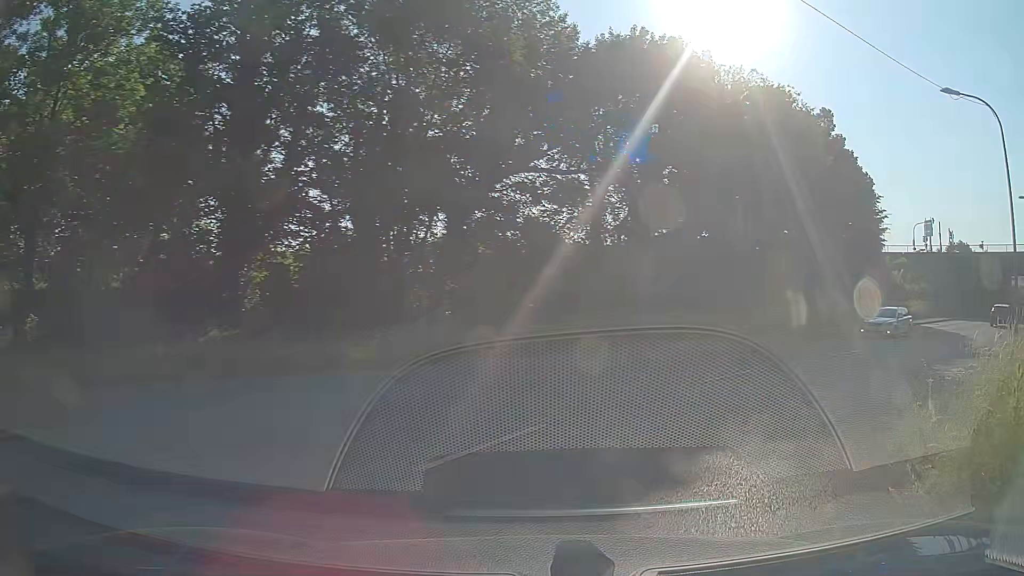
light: Day
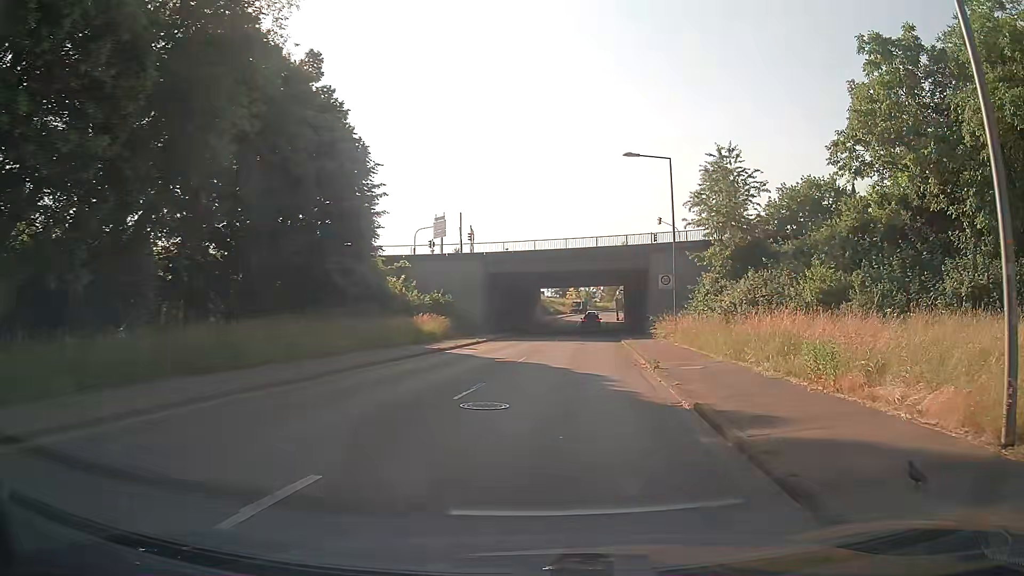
(+8.4, +17.2) m; +46°
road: tertiary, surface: asphalt
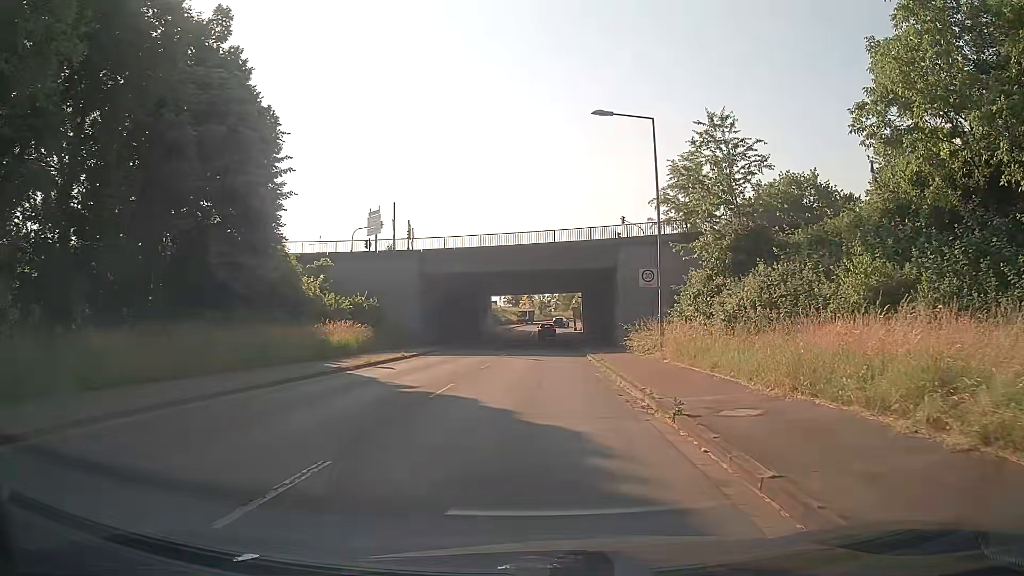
(+0.2, +8.2) m; +4°
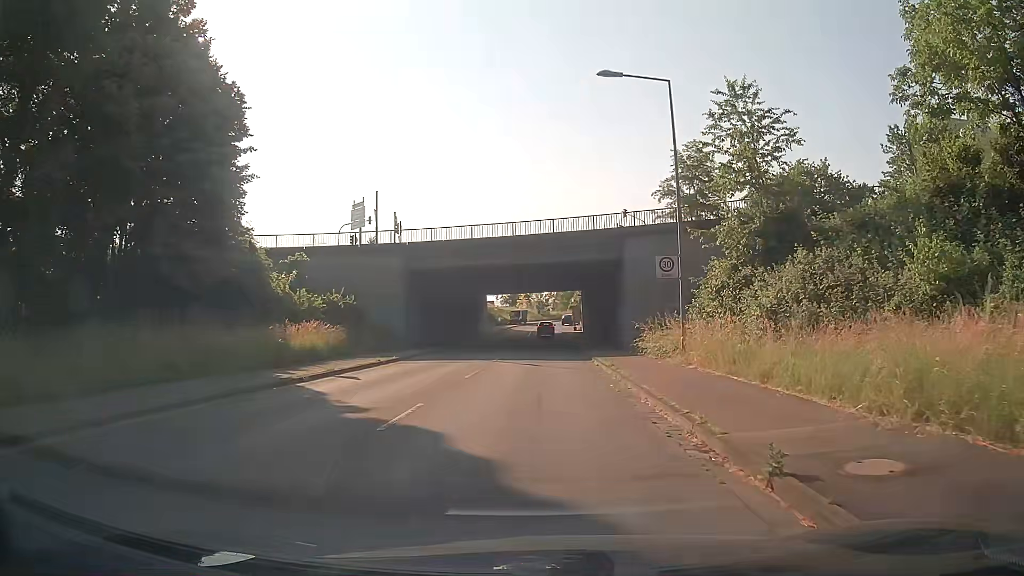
(-0.1, +4.2) m; -1°
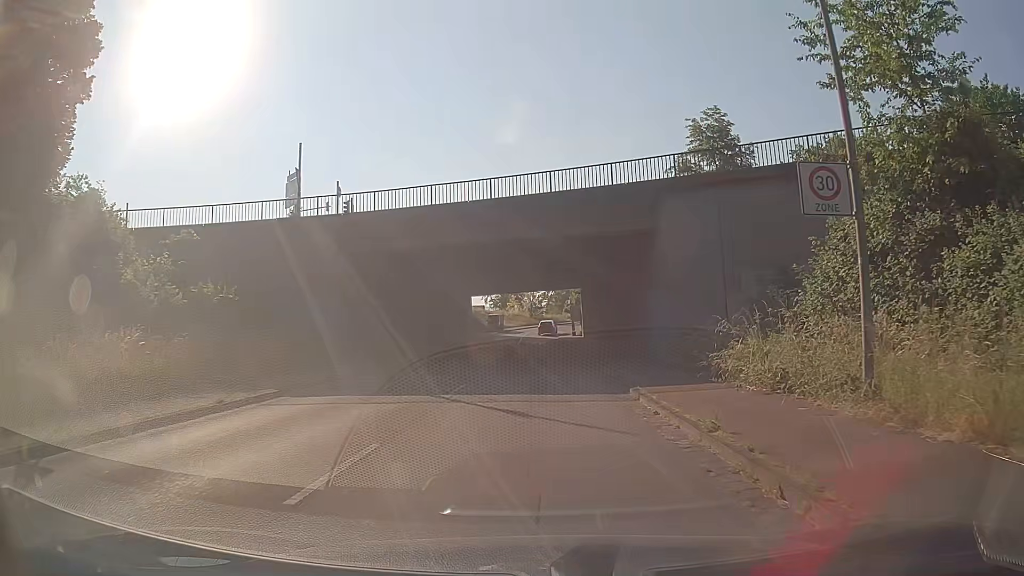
(+0.2, +12.6) m; +1°
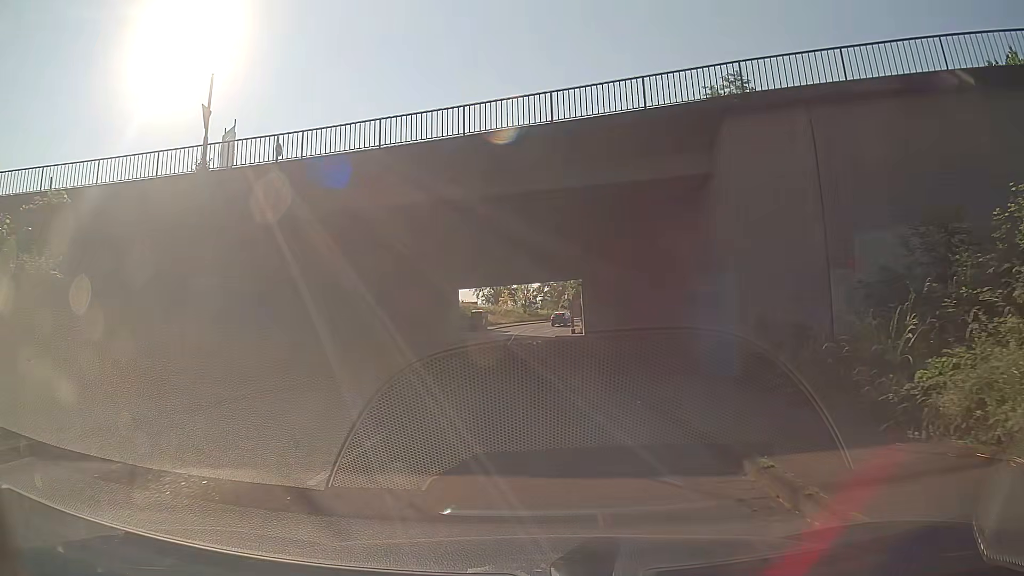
(0.0, +8.5) m; +1°
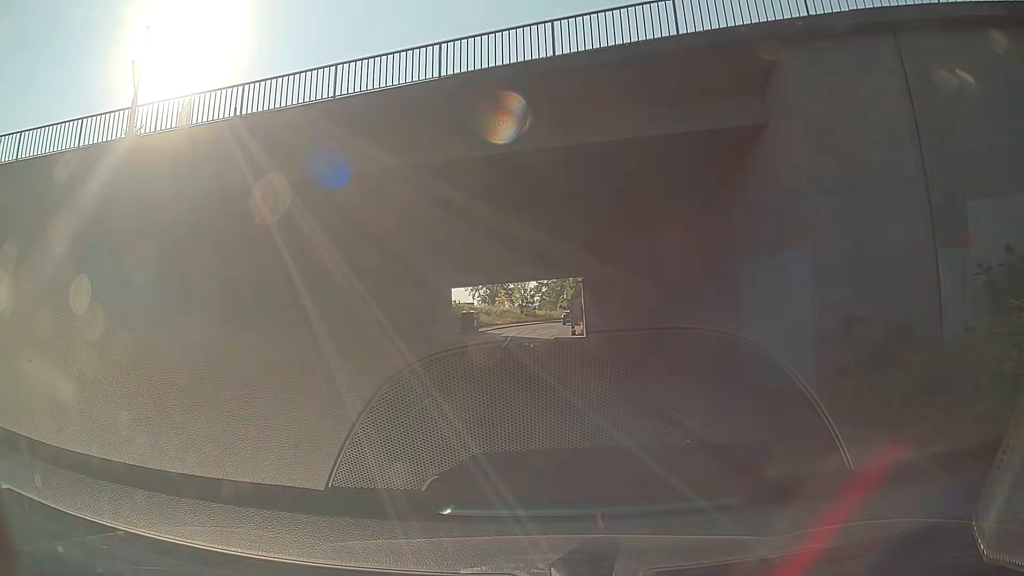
(0.0, +4.3) m; 0°
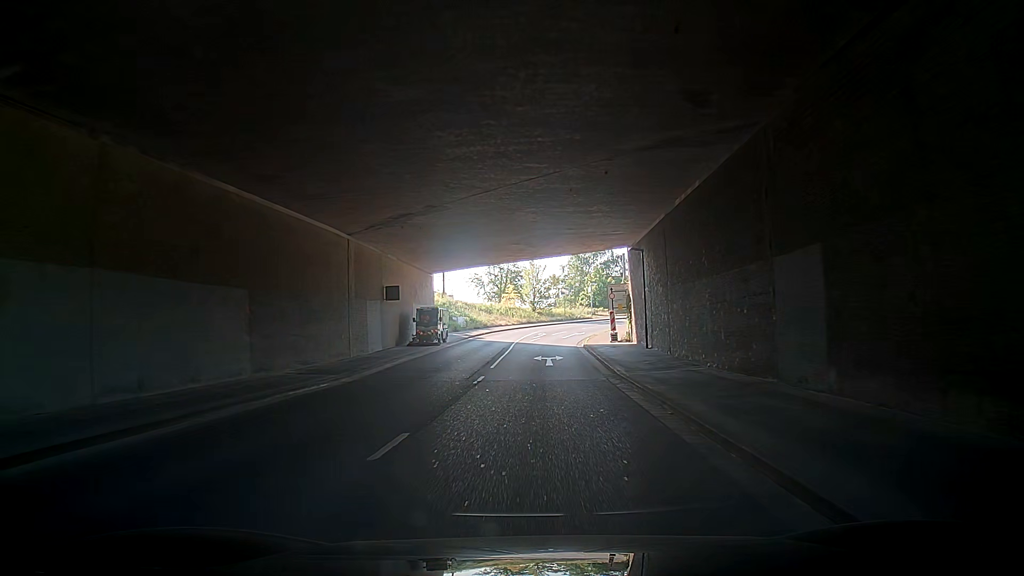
(-0.2, +21.4) m; -1°
